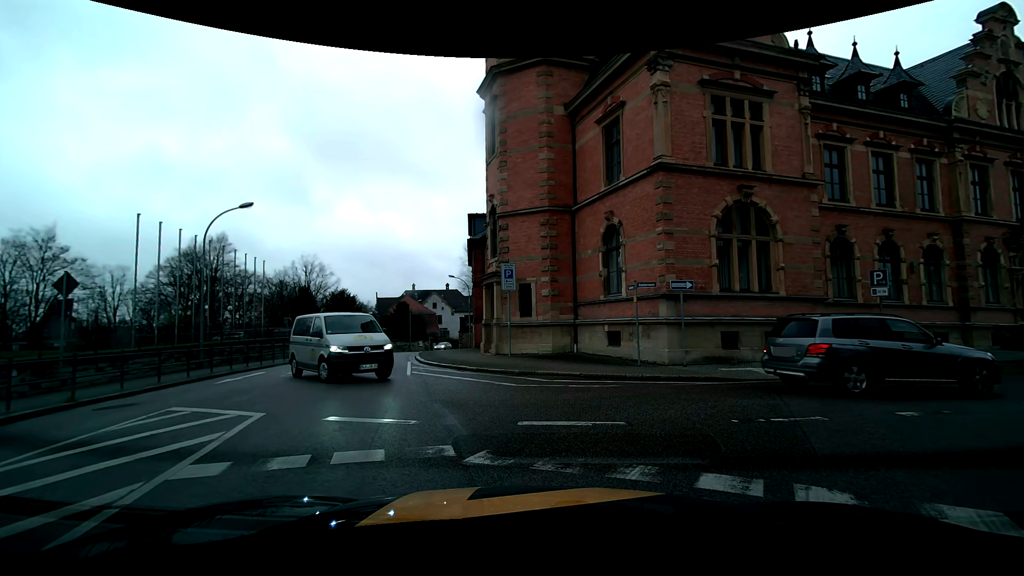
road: tertiary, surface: asphalt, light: Day
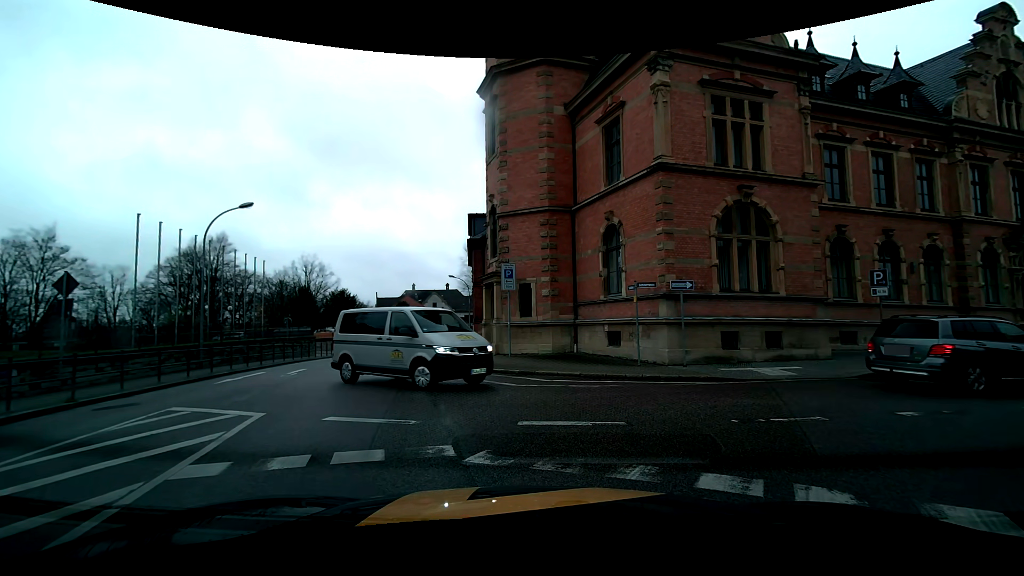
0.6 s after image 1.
(0.0, 0.0) m; 0°
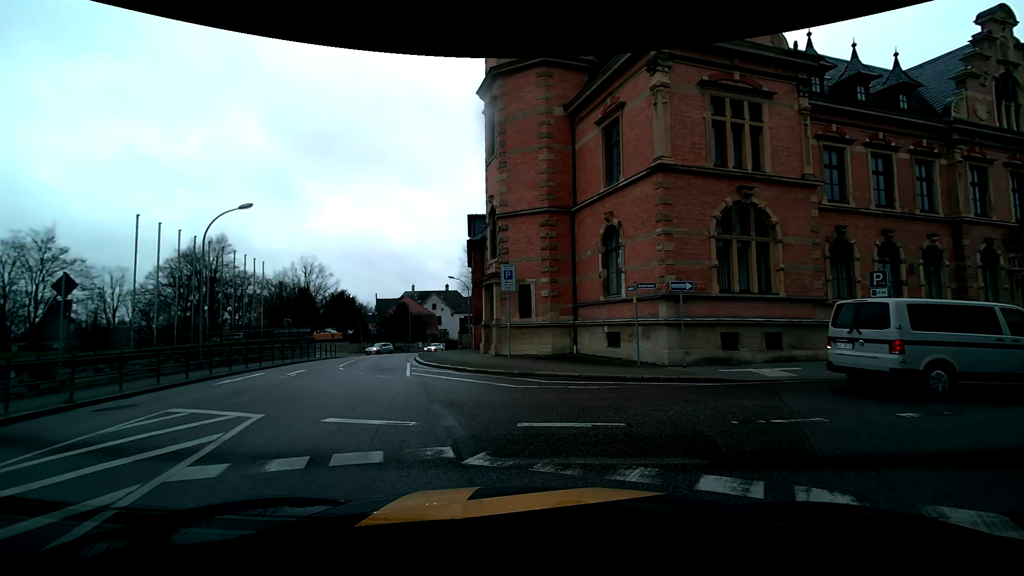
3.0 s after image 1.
(0.0, 0.0) m; 0°
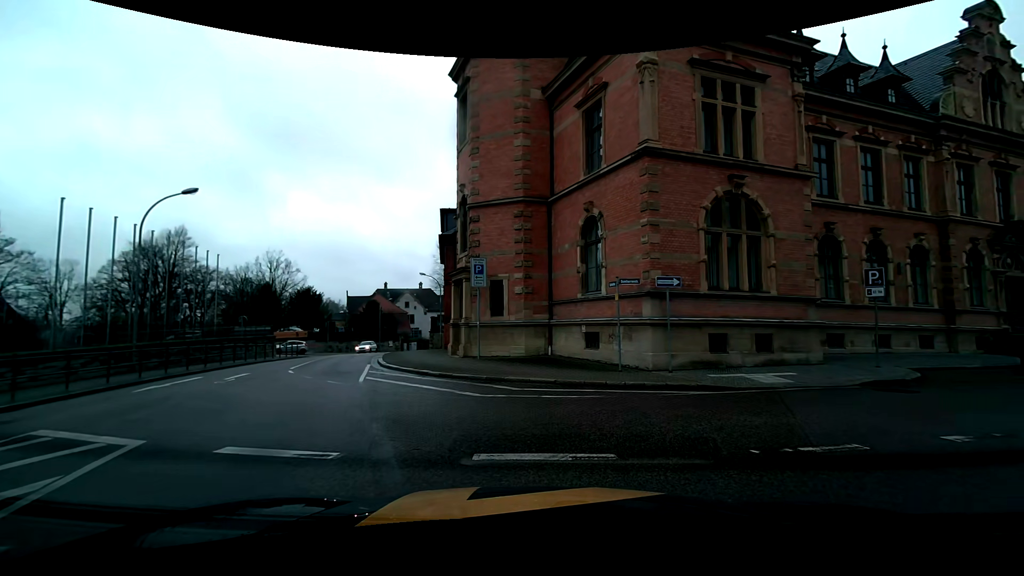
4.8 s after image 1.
(+0.1, +2.0) m; +5°
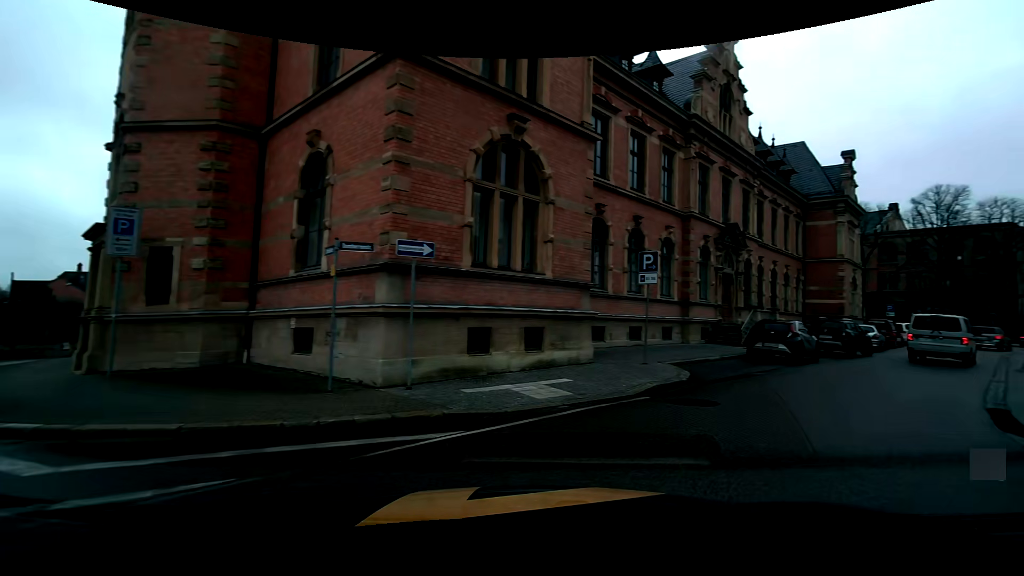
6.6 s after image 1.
(+1.1, +5.7) m; +25°
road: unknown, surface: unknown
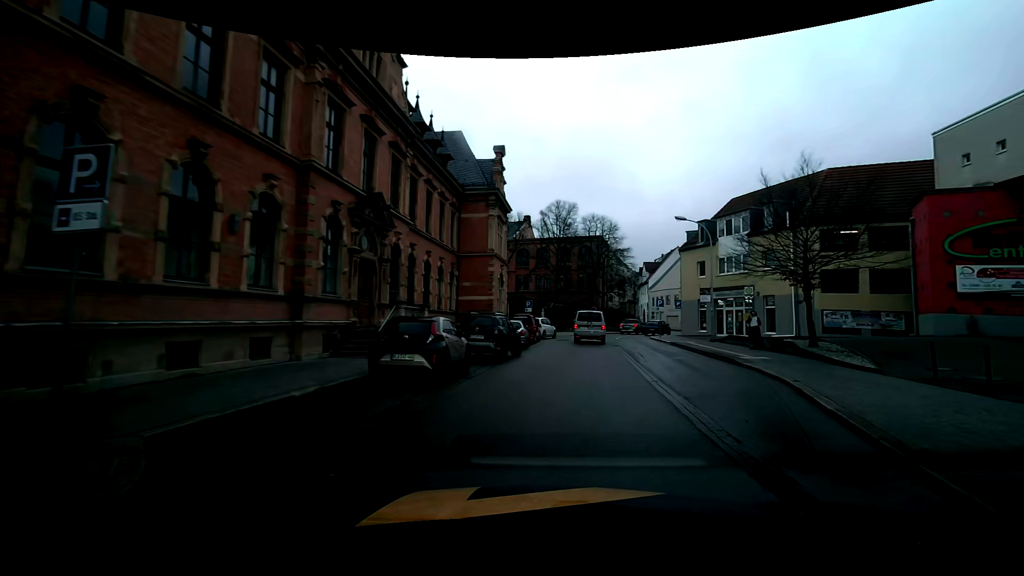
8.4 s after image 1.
(+3.4, +8.3) m; +38°
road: primary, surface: asphalt
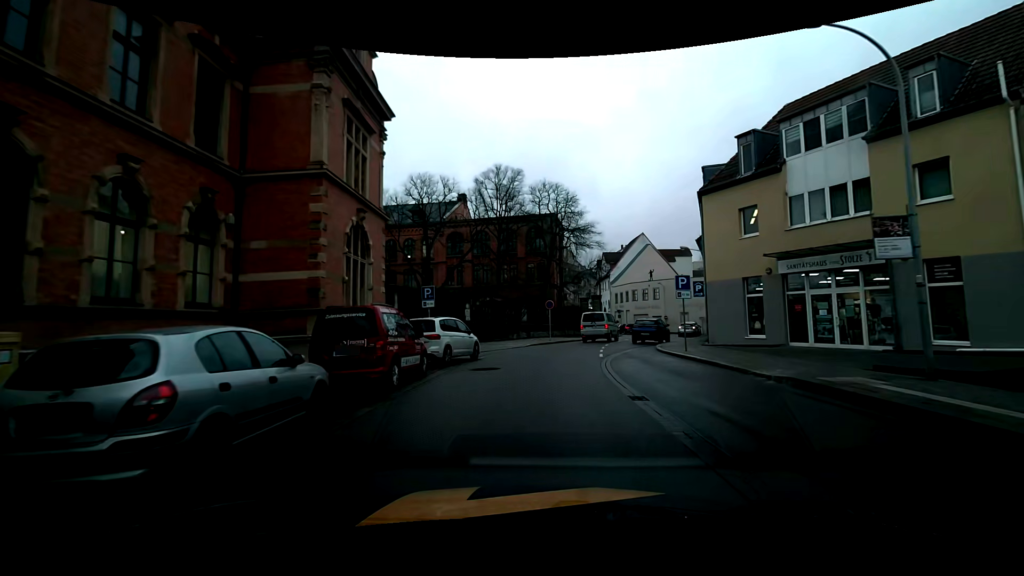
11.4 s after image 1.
(+1.5, +20.9) m; +4°
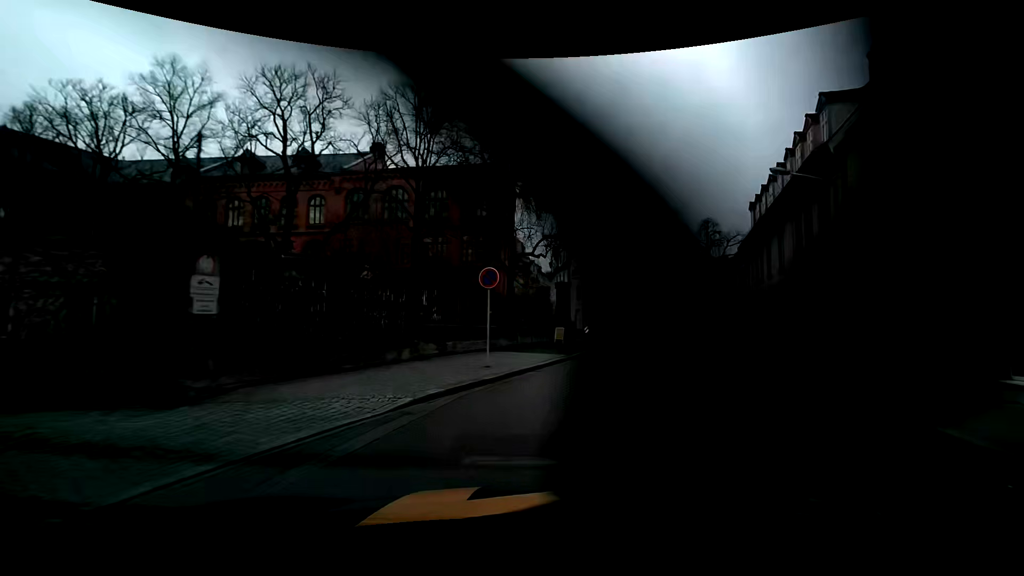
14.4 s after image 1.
(+0.5, +22.0) m; +6°
(+1, +10) (+3, +20) (+5, +29) (+7, +39) (+7, +49) (+4, +59) (0, +68) (-5, +76) (-11, +84) (-18, +91) m
